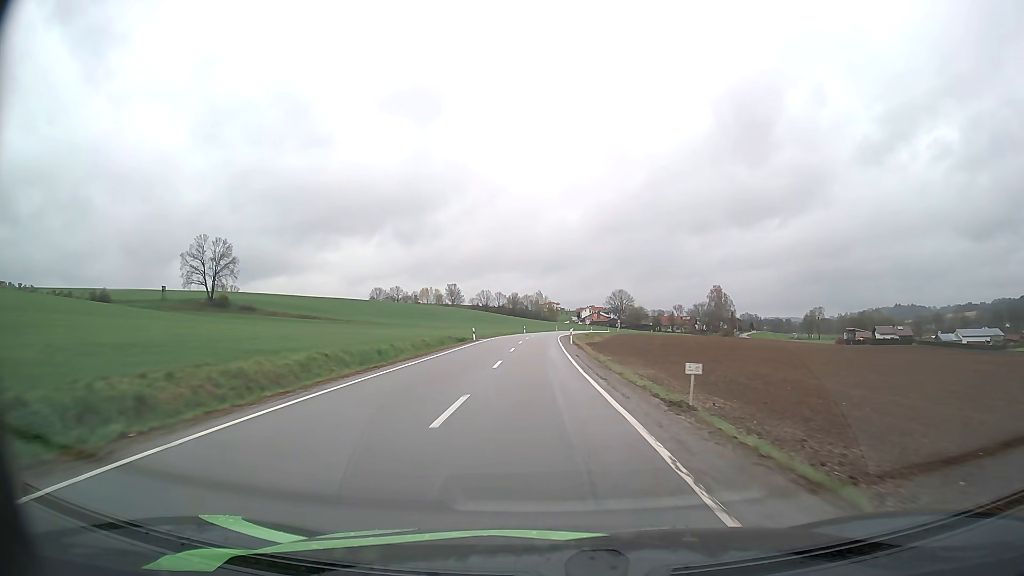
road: secondary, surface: asphalt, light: Day
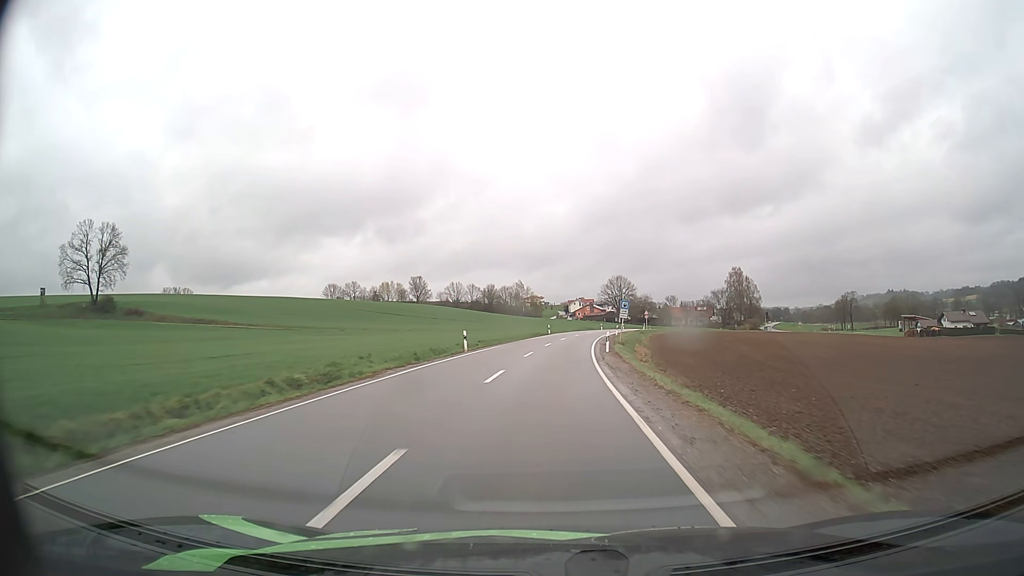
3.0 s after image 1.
(-1.0, +65.7) m; +1°
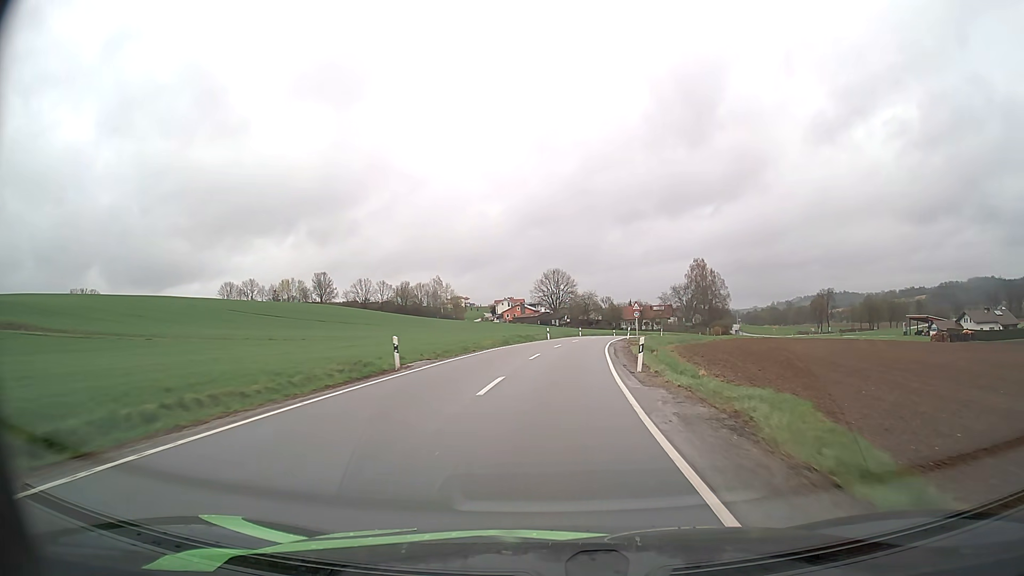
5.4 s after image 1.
(+2.2, +50.7) m; +6°
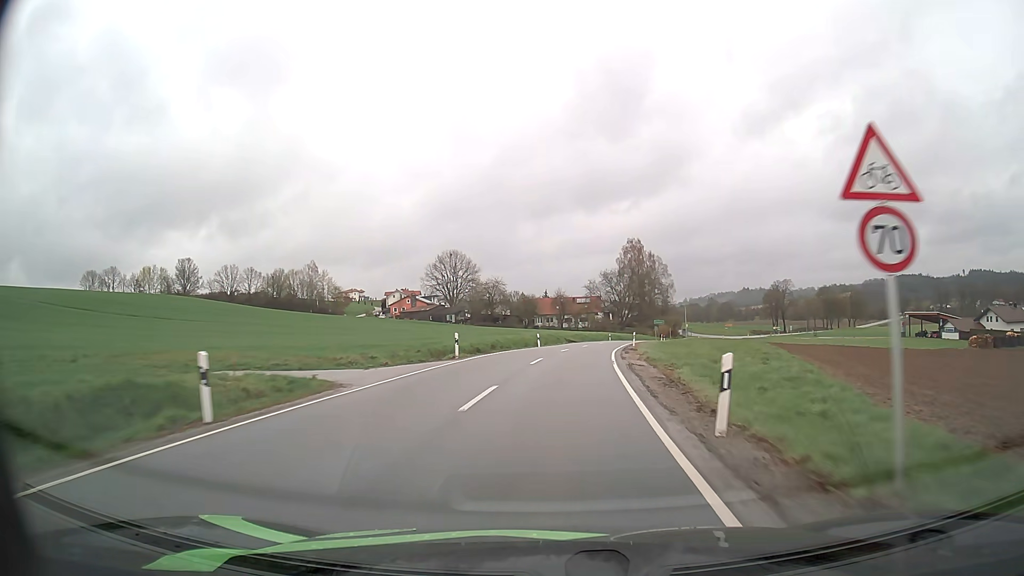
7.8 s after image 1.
(+3.4, +49.7) m; +8°
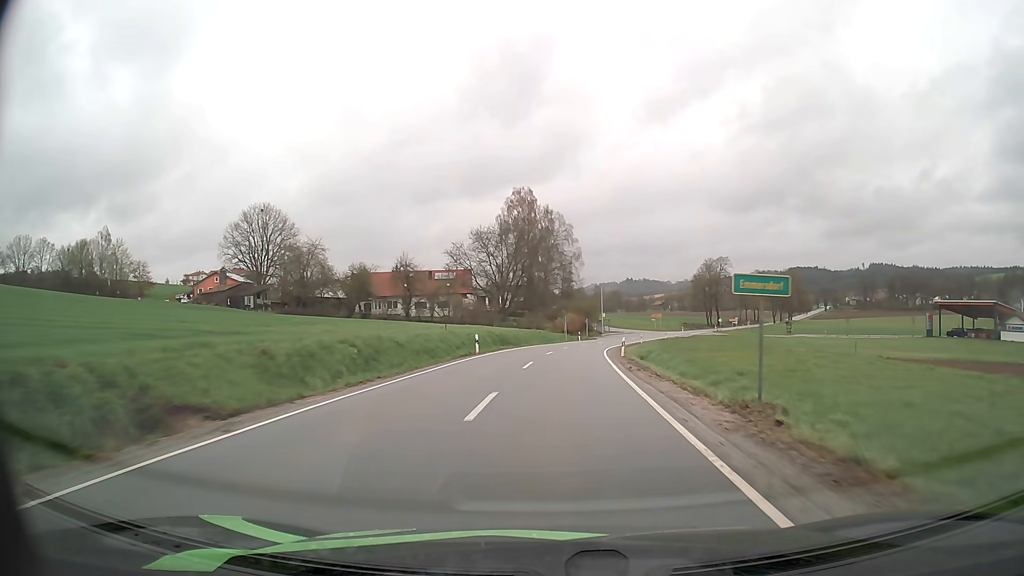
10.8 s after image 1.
(+5.8, +60.6) m; +10°
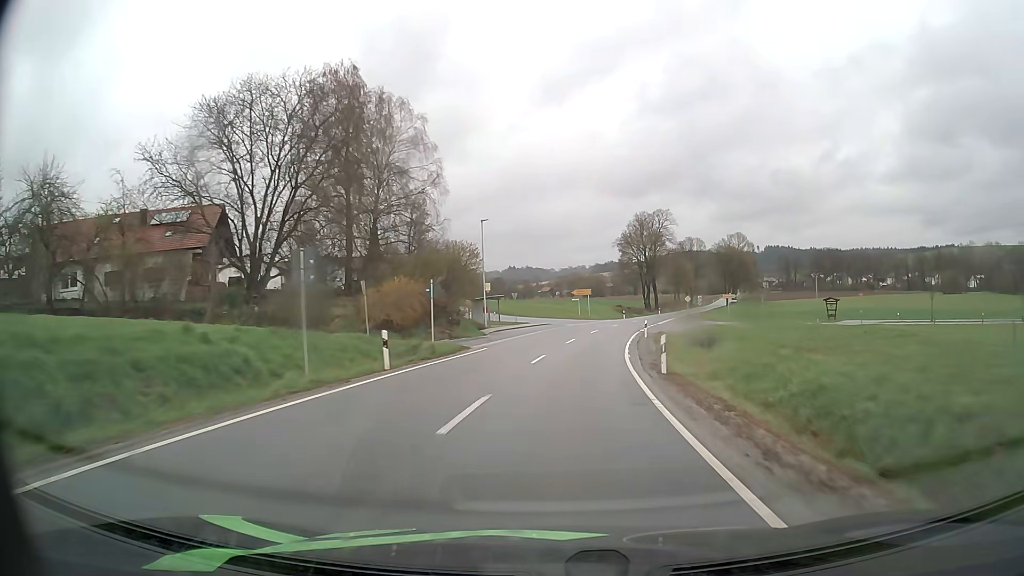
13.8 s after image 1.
(+4.6, +61.3) m; +10°
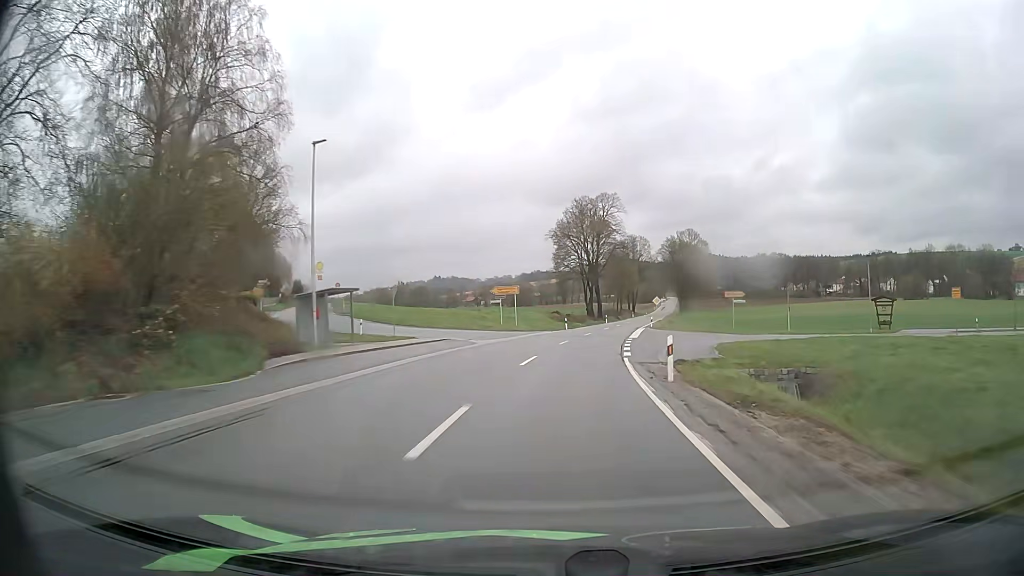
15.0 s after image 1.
(+1.4, +25.8) m; +6°
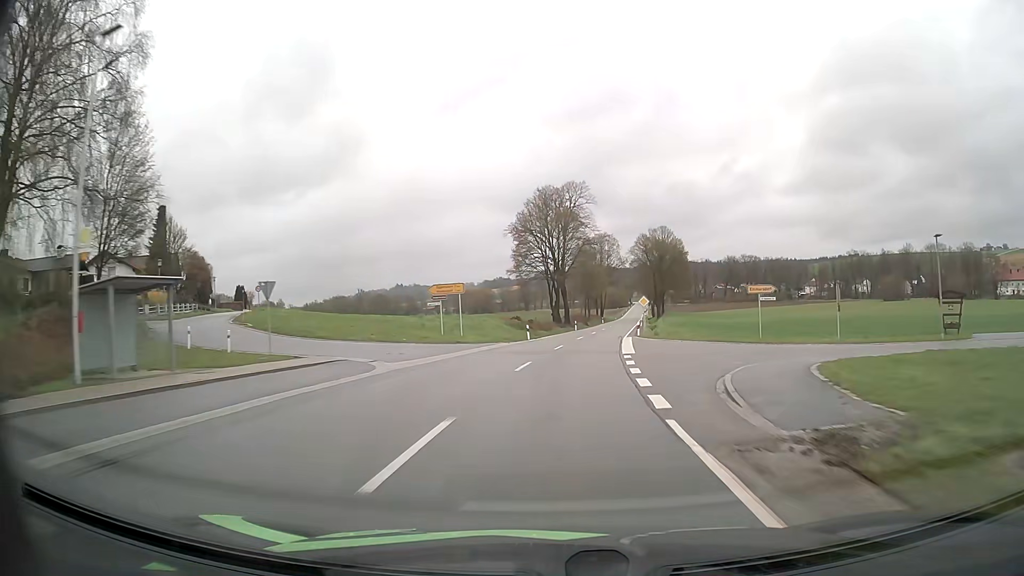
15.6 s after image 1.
(+0.4, +13.2) m; +3°
(0, +10) (+1, +20) (+2, +30) (+3, +40) (+4, +50) (+6, +60) (+7, +70) (+9, +79) (+10, +89) (+12, +99) m
